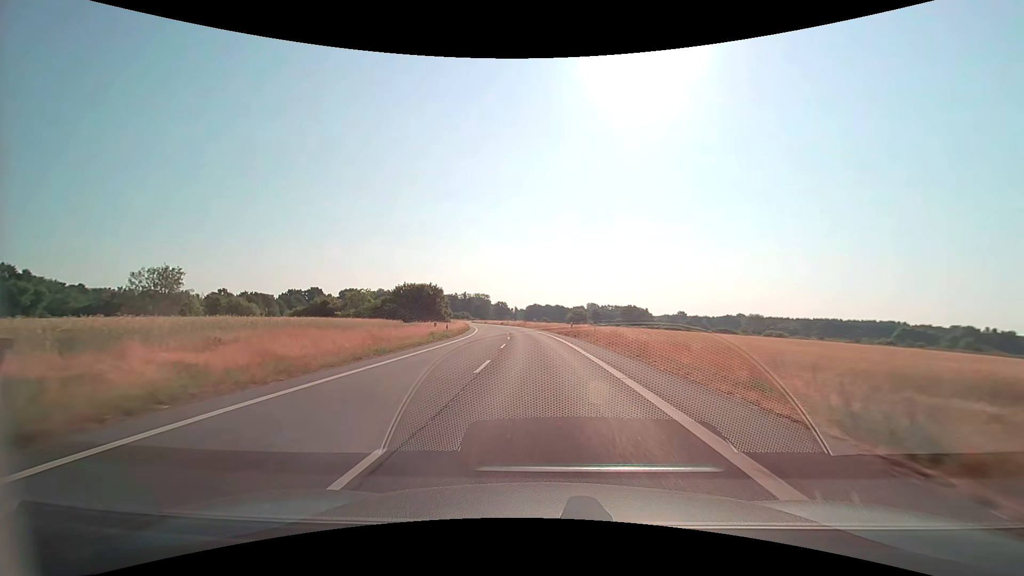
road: secondary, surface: asphalt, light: Day
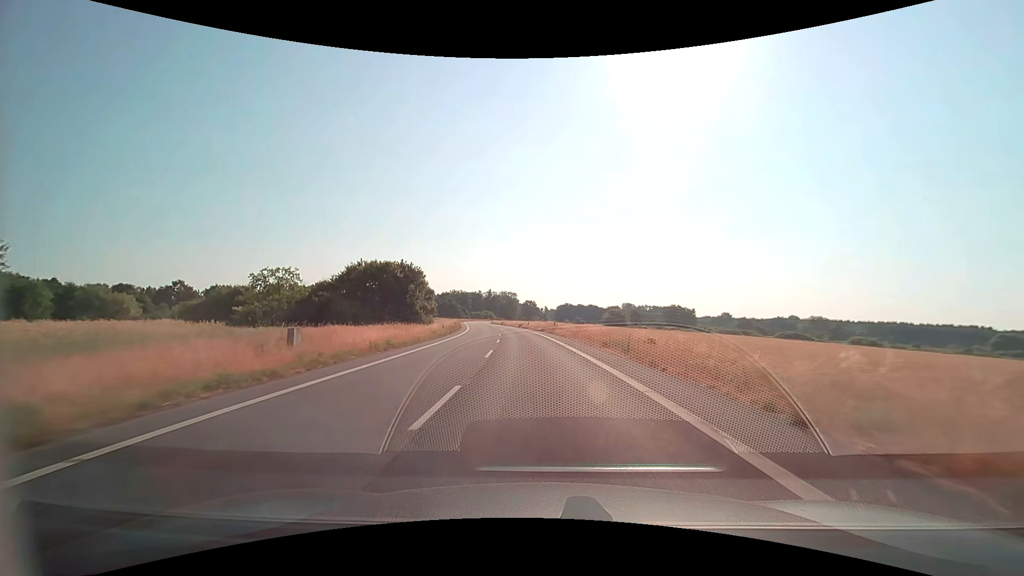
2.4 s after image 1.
(-1.3, +42.4) m; -4°
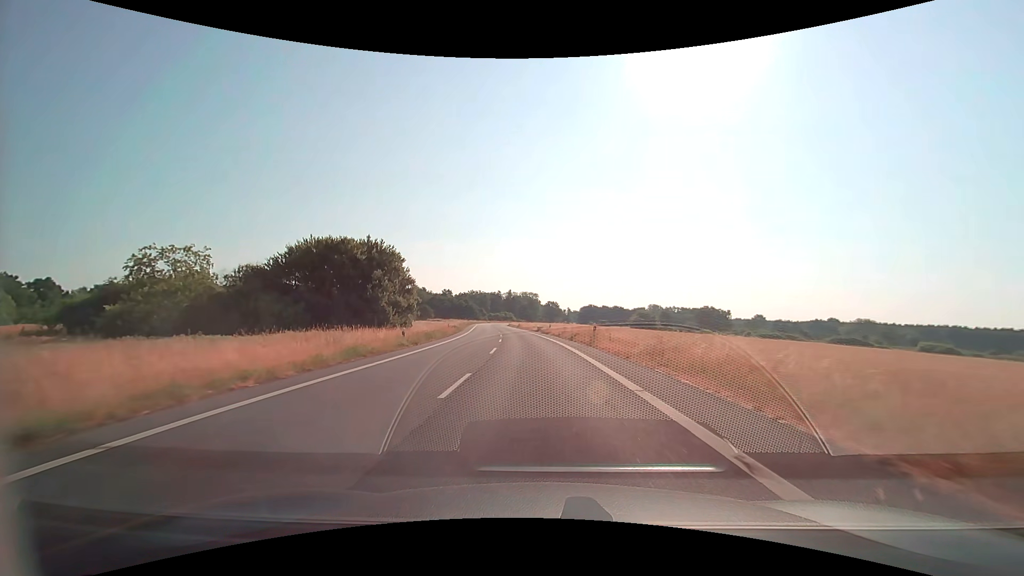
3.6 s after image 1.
(-0.4, +21.2) m; -2°
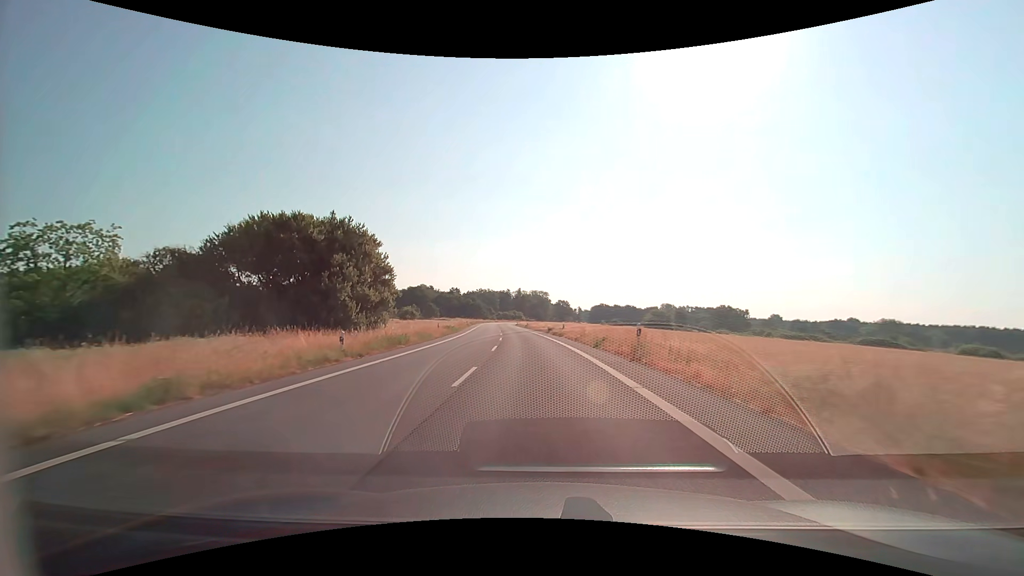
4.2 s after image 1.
(-0.1, +10.6) m; -1°
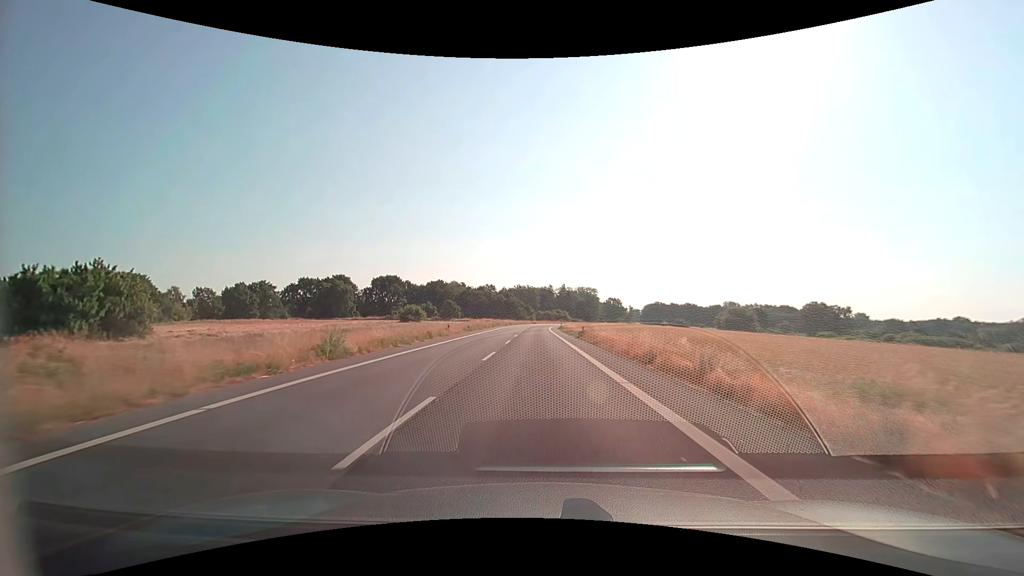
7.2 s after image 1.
(-2.4, +52.8) m; -5°
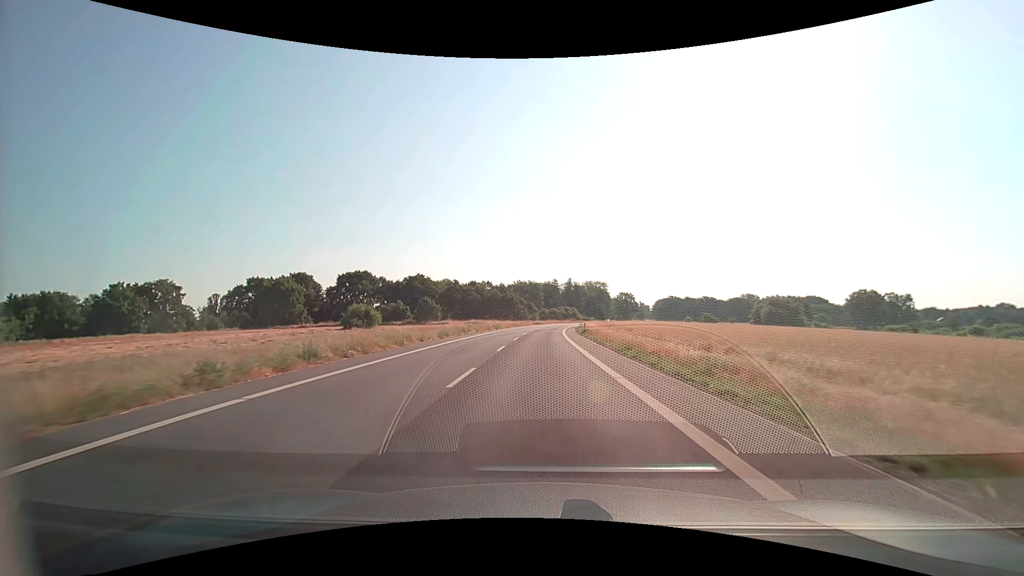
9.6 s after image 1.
(-0.4, +42.3) m; 0°
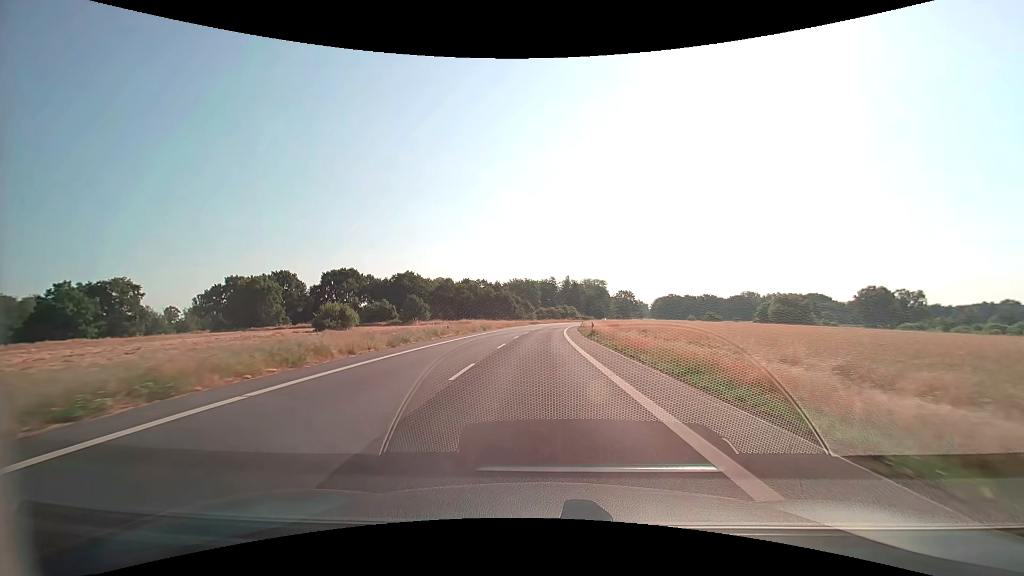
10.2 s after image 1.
(0.0, +10.6) m; 0°
(0, +10) (0, +20) (0, +30) (0, +40) (+1, +50) (+1, +60) (+2, +70) (+2, +80) (+3, +90) (+4, +100) m
